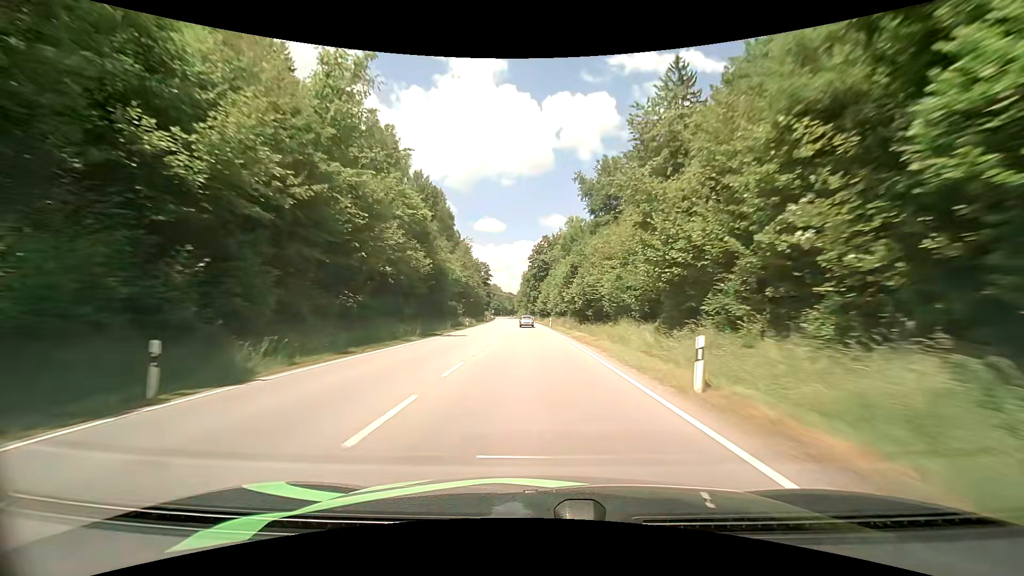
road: primary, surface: asphalt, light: Day
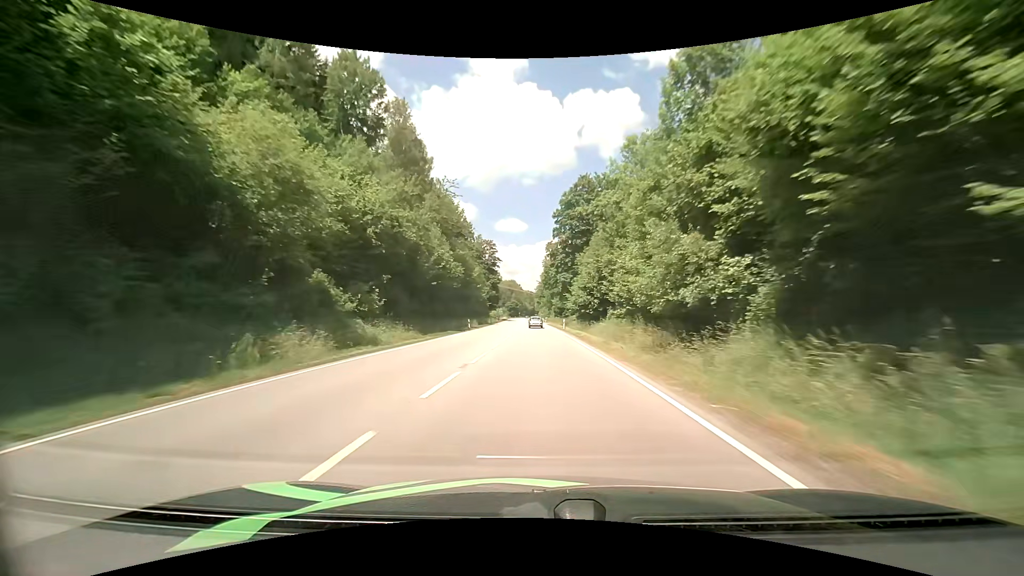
(-1.1, +57.0) m; -3°
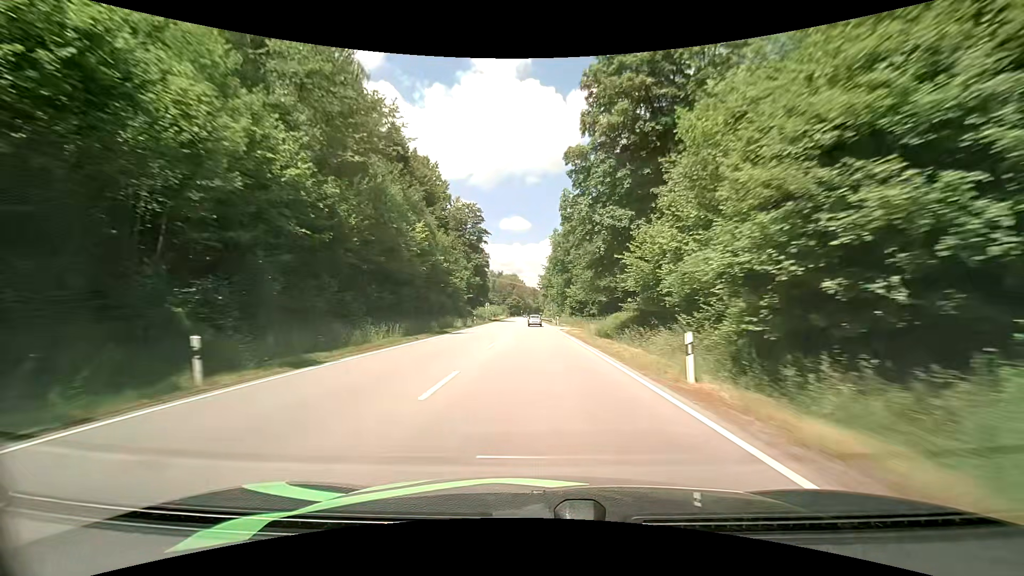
(+0.1, +42.6) m; 0°
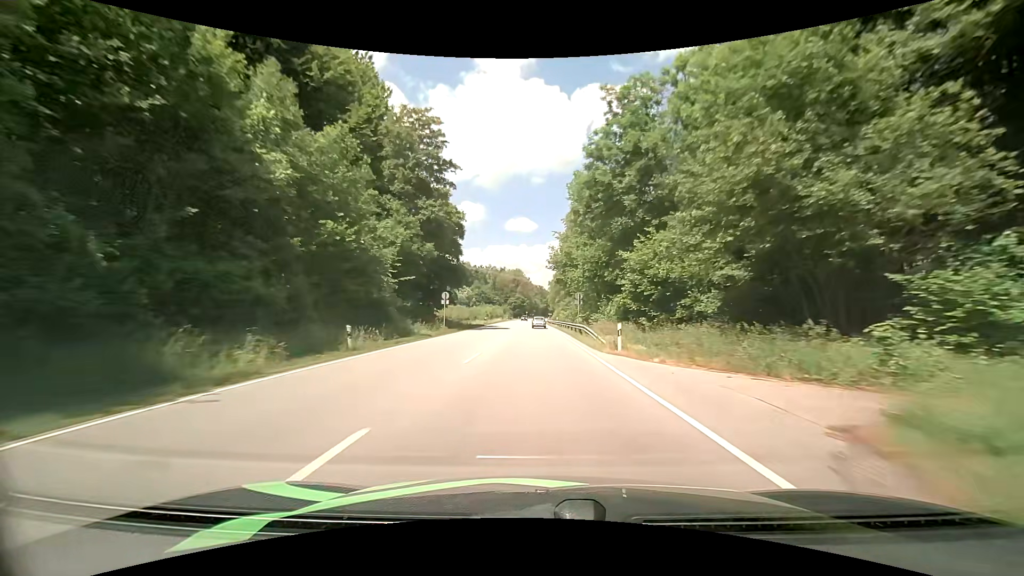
(-0.6, +42.4) m; -1°
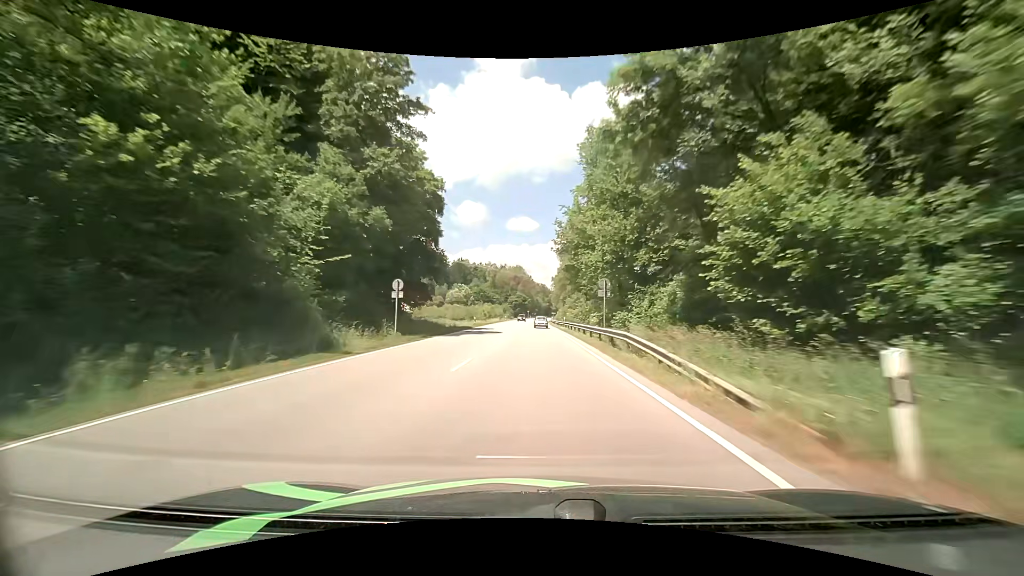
(-0.1, +14.2) m; 0°
(0, +10) (0, +20) (0, +30) (0, +40) (0, +50) (0, +60) (0, +70) (0, +80) (0, +90) (0, +100) m
